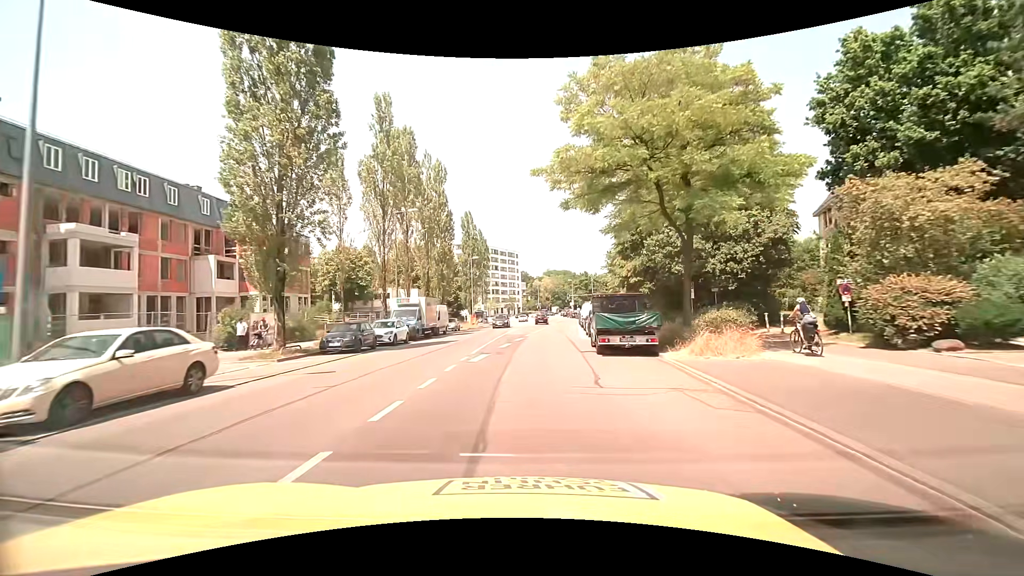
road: secondary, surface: asphalt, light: Day
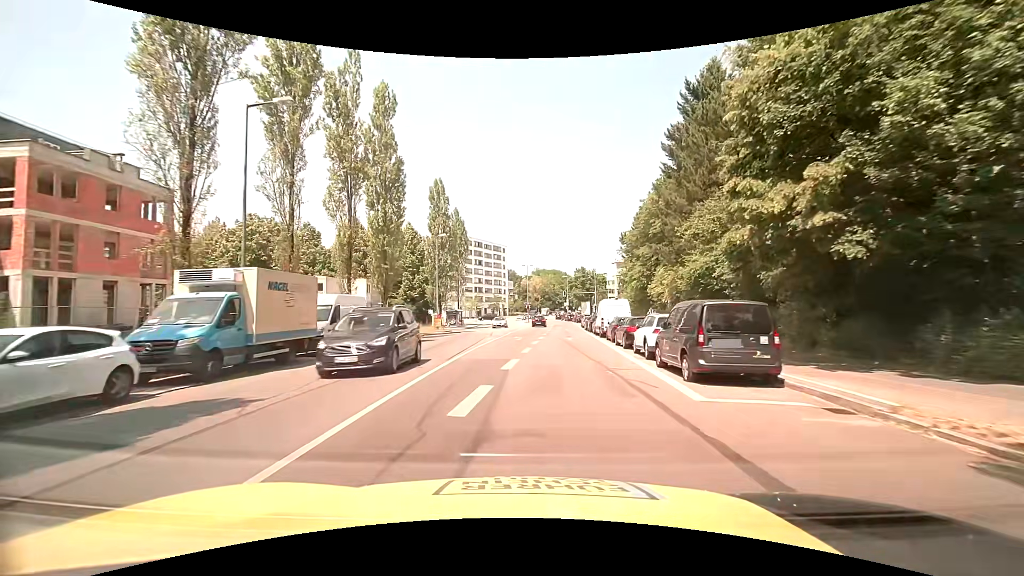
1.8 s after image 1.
(+0.3, +21.0) m; +3°
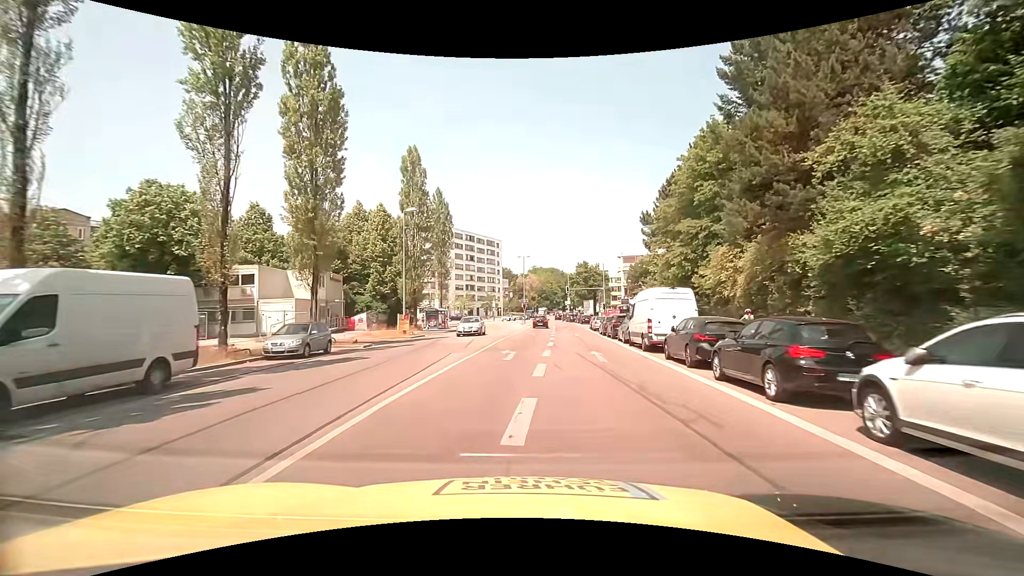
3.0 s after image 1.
(-0.2, +13.1) m; -1°
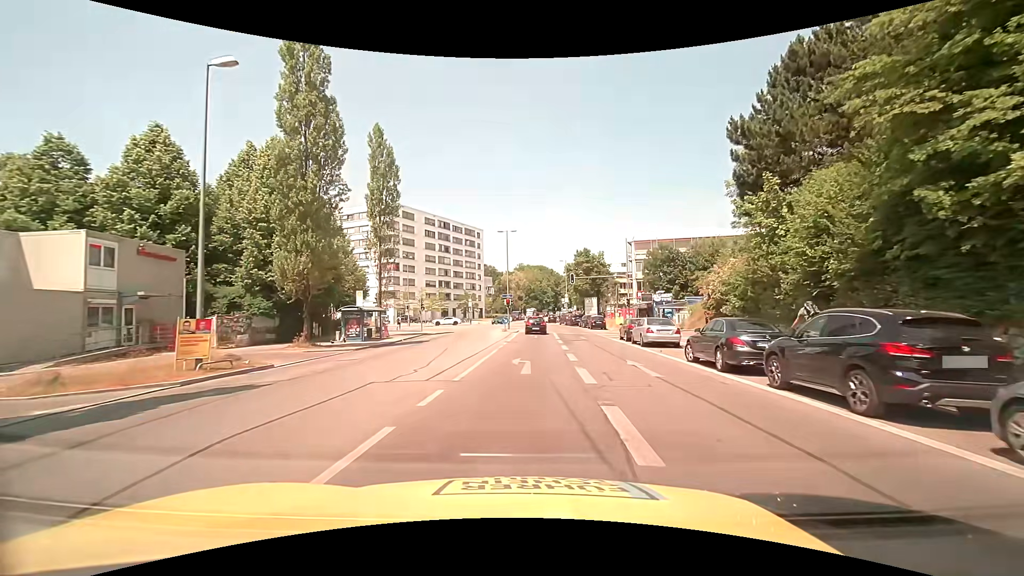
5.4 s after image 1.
(+0.3, +24.1) m; +2°
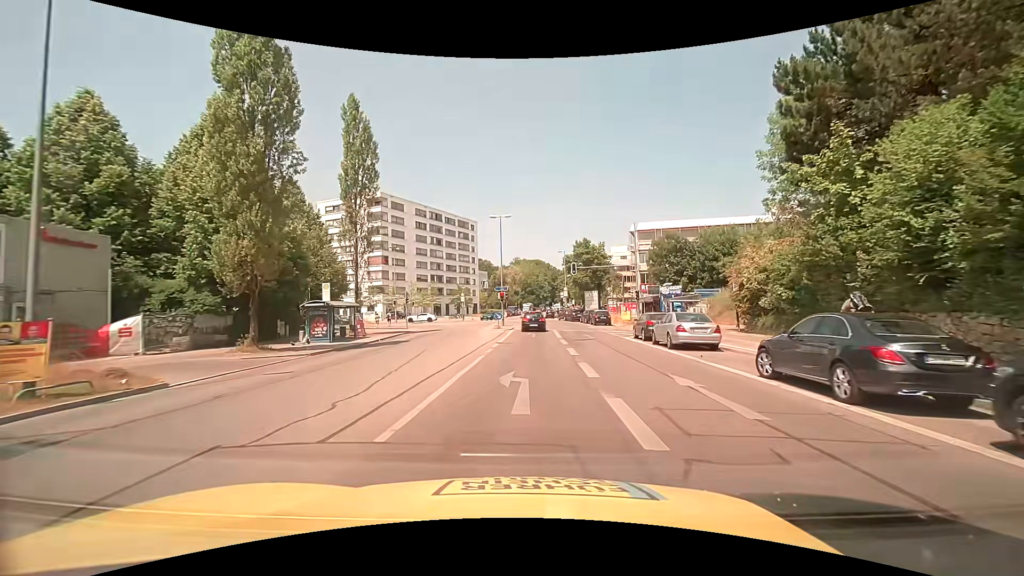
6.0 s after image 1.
(-0.1, +5.3) m; 0°
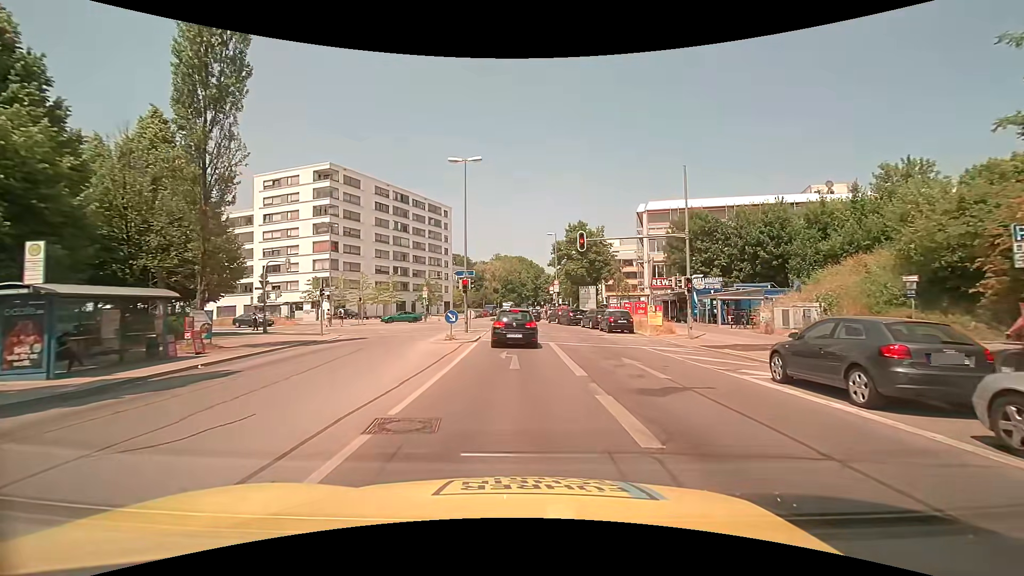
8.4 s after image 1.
(+0.1, +16.7) m; +2°
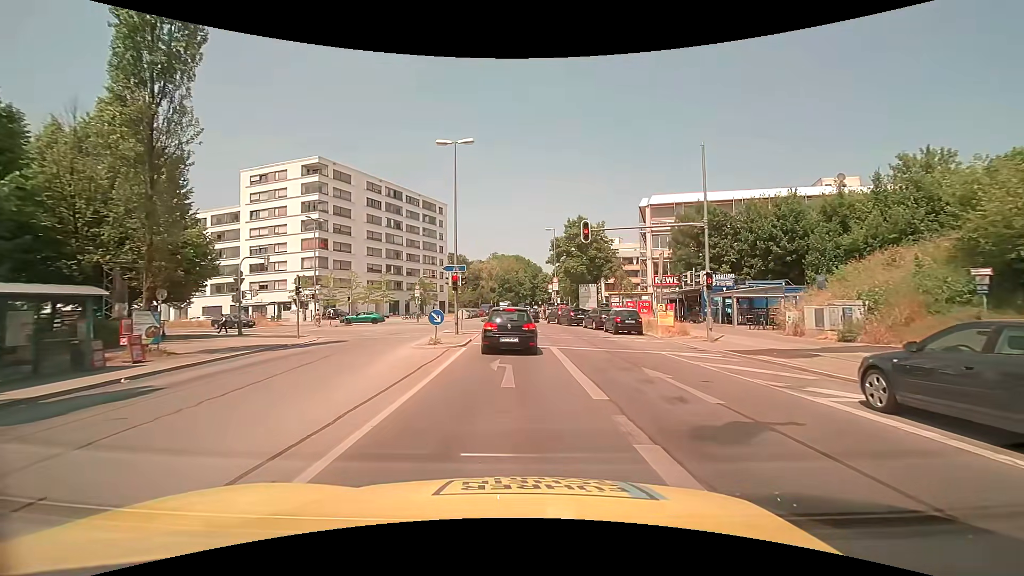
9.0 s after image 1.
(0.0, +2.9) m; +1°
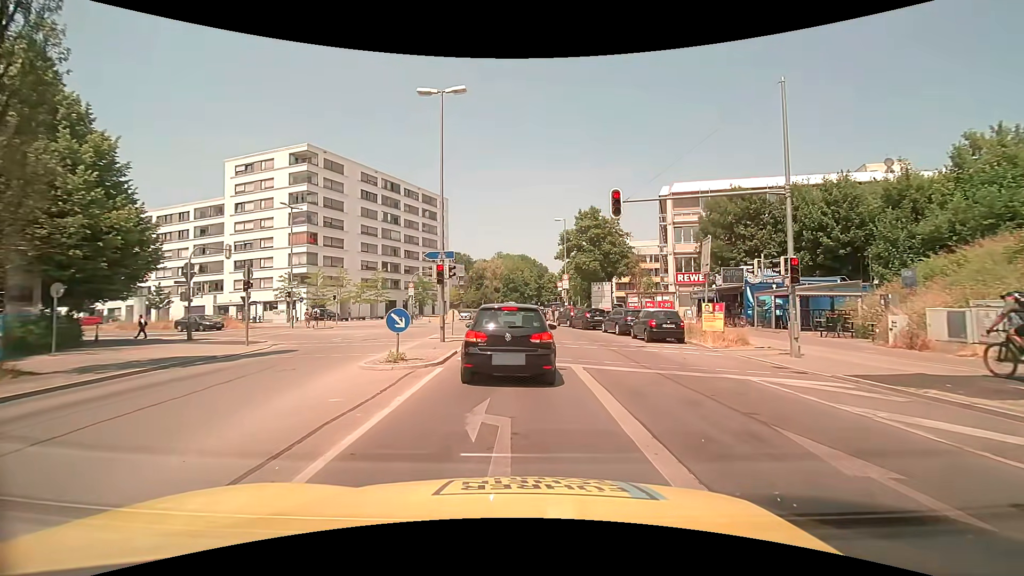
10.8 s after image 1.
(-0.1, +6.1) m; -2°
